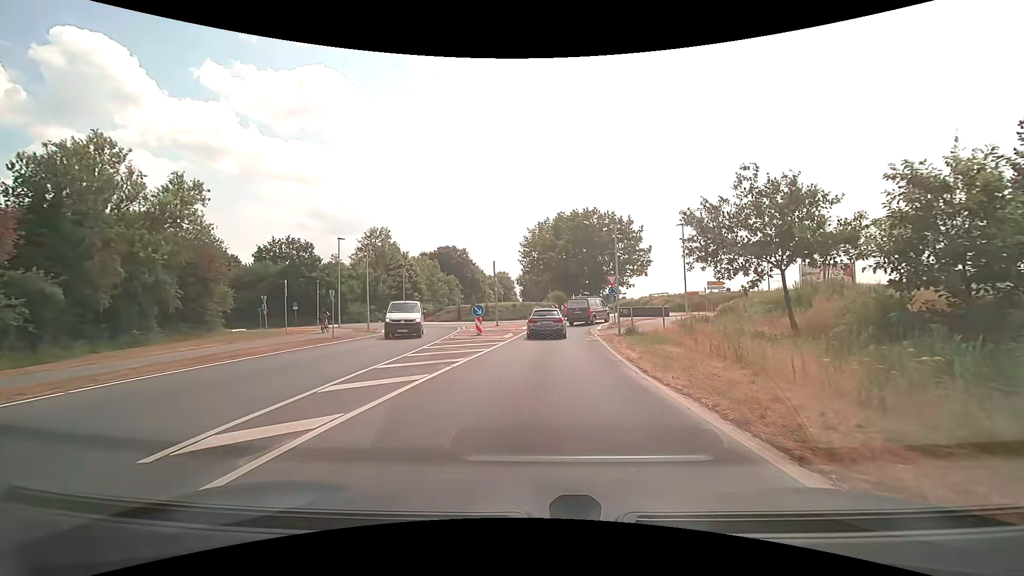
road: secondary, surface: asphalt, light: Day
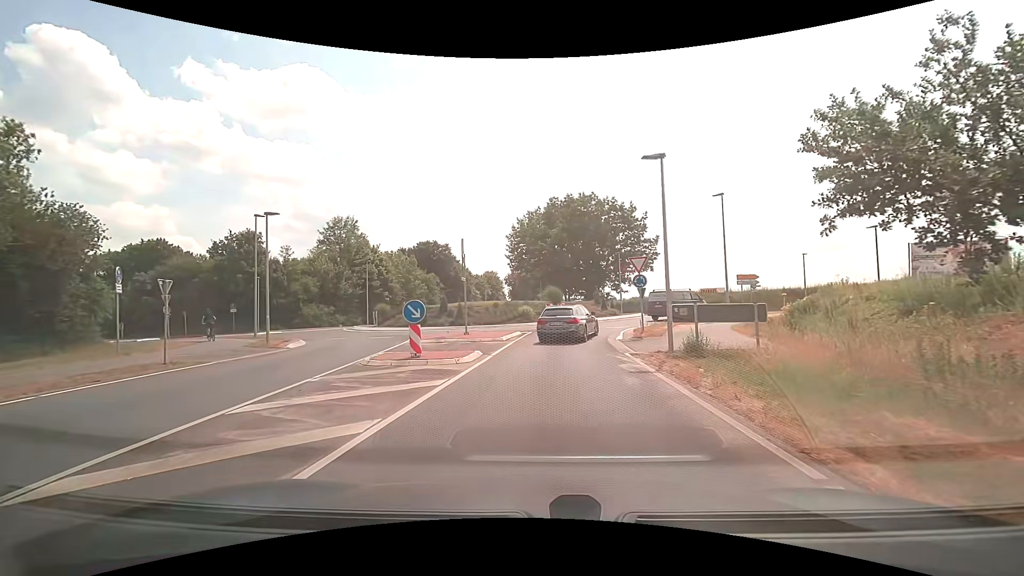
(+0.1, +11.3) m; +1°
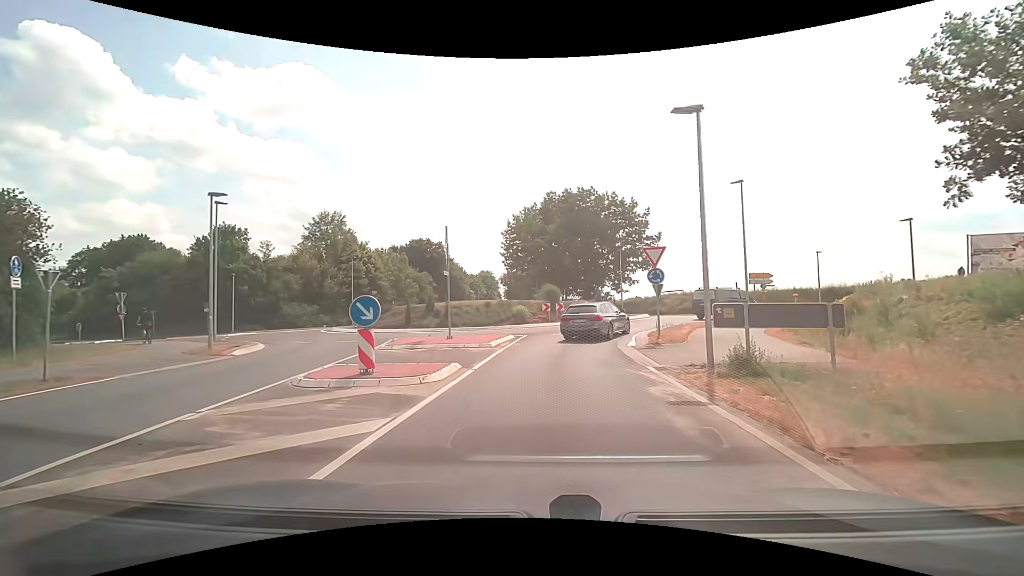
(0.0, +3.6) m; +1°
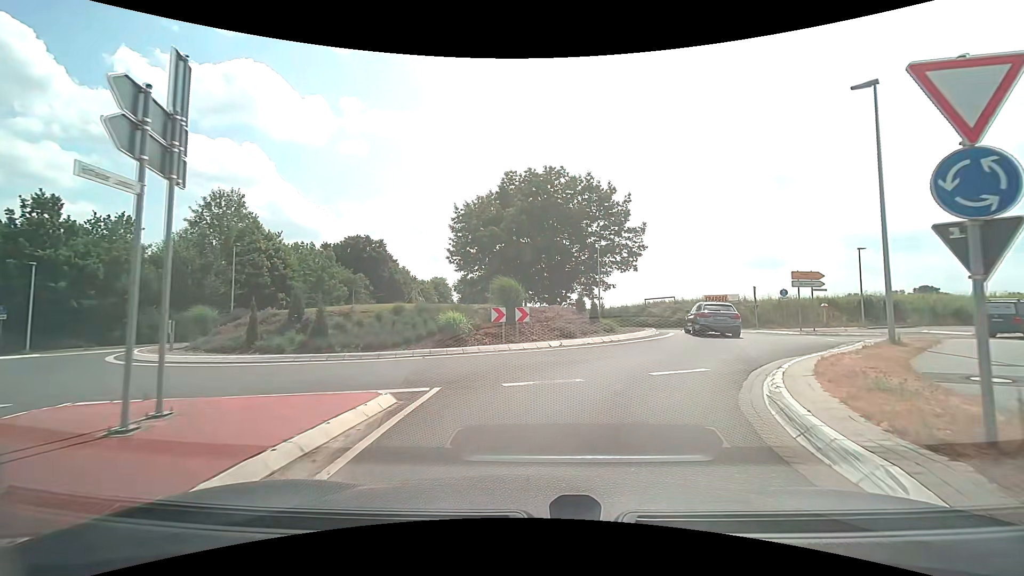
(+0.5, +14.6) m; +5°
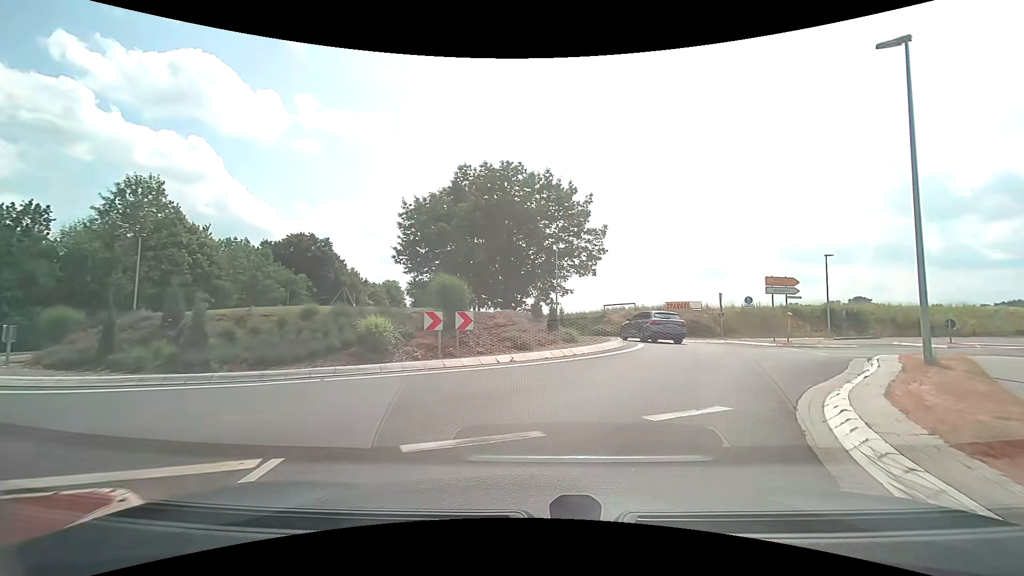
(+0.1, +3.8) m; +5°
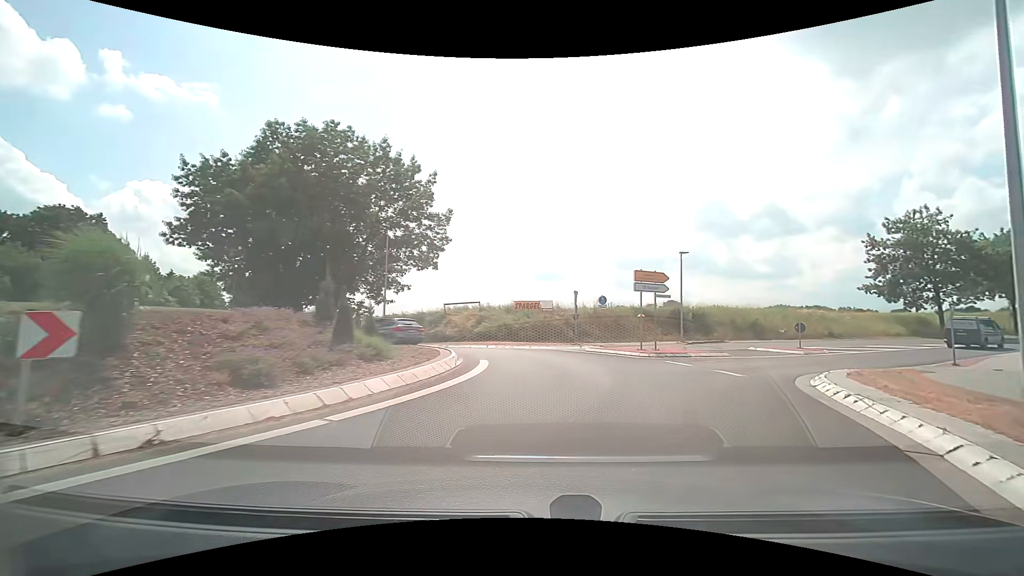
(+1.1, +7.8) m; +18°
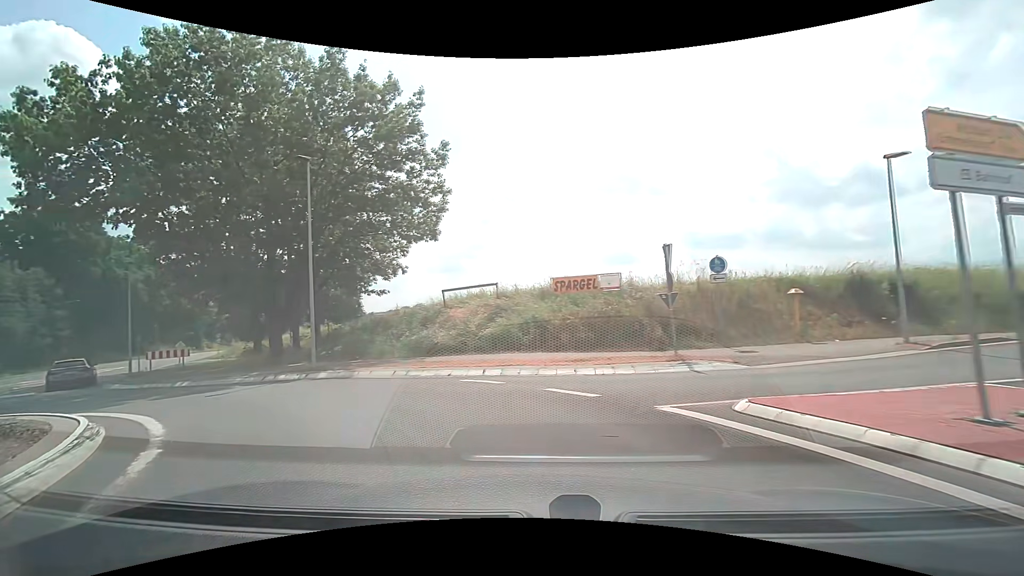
(+0.8, +16.0) m; -9°
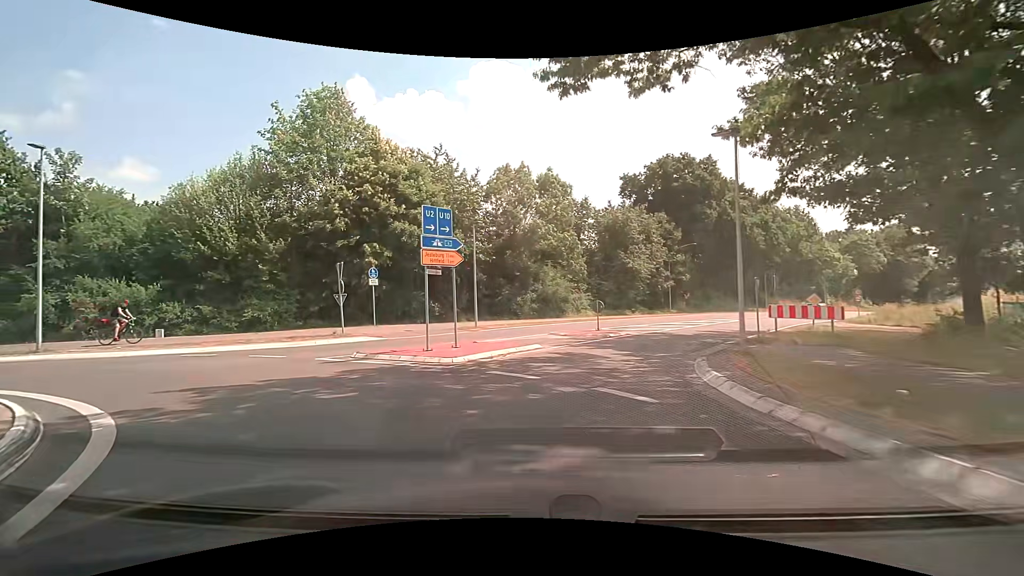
(-9.6, +14.8) m; -64°
(0, +10) (+4, +19) (+9, +28) (+15, +36) (+21, +44) (+28, +51) (+35, +59) (+42, +66) (+49, +73) (+56, +80) m
